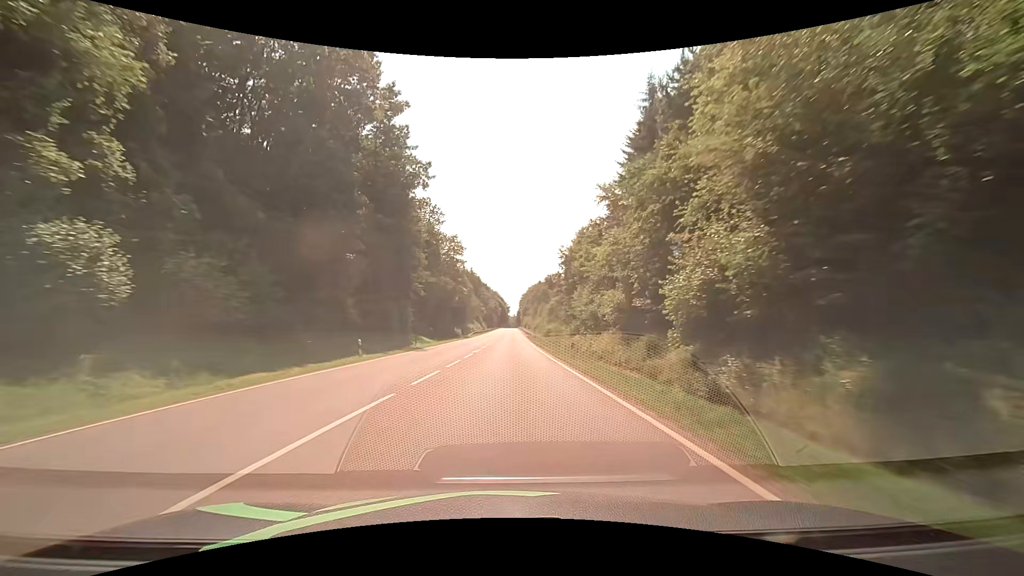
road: secondary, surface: asphalt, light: Day
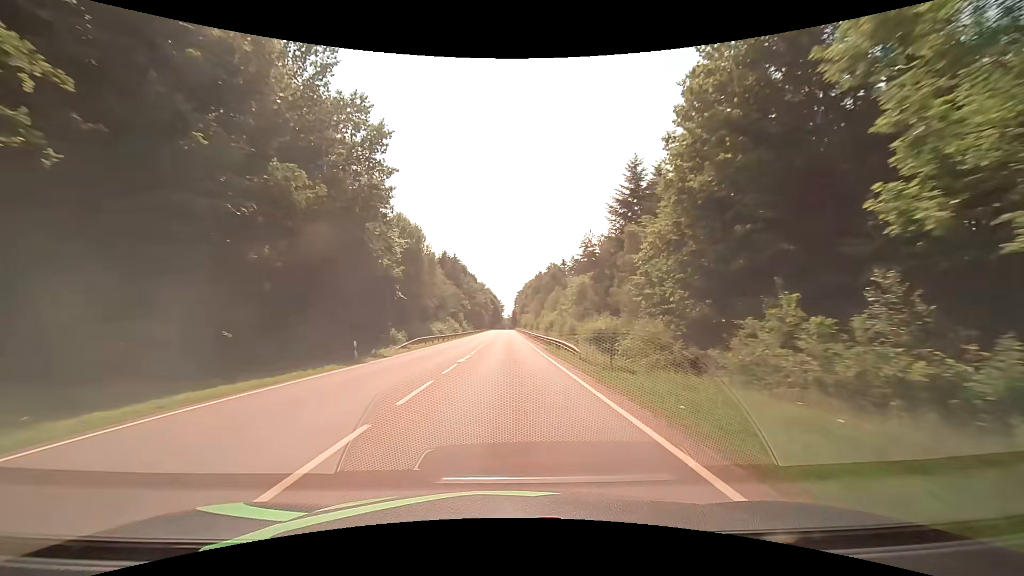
(+0.5, +51.5) m; +1°
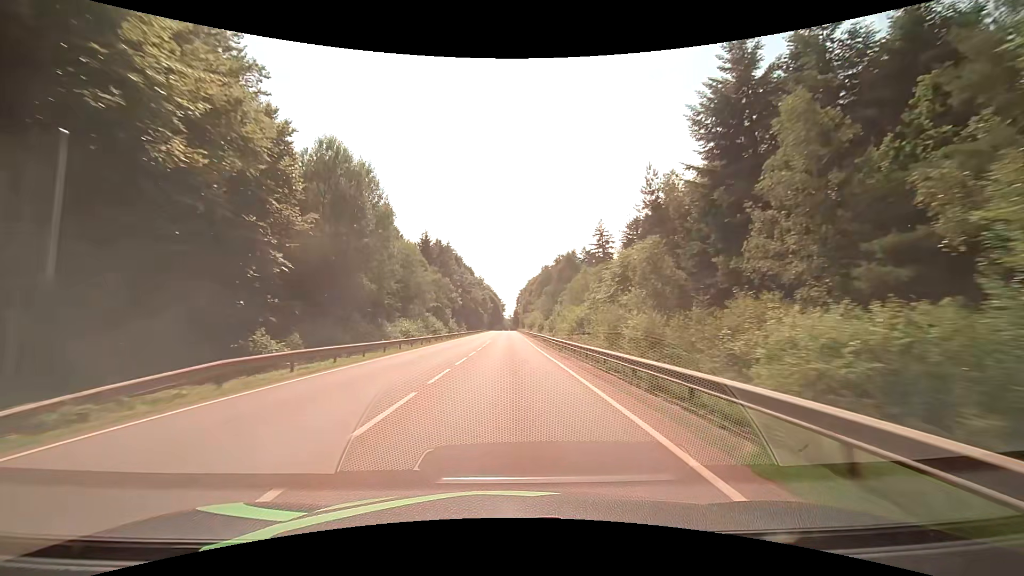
(0.0, +26.9) m; 0°
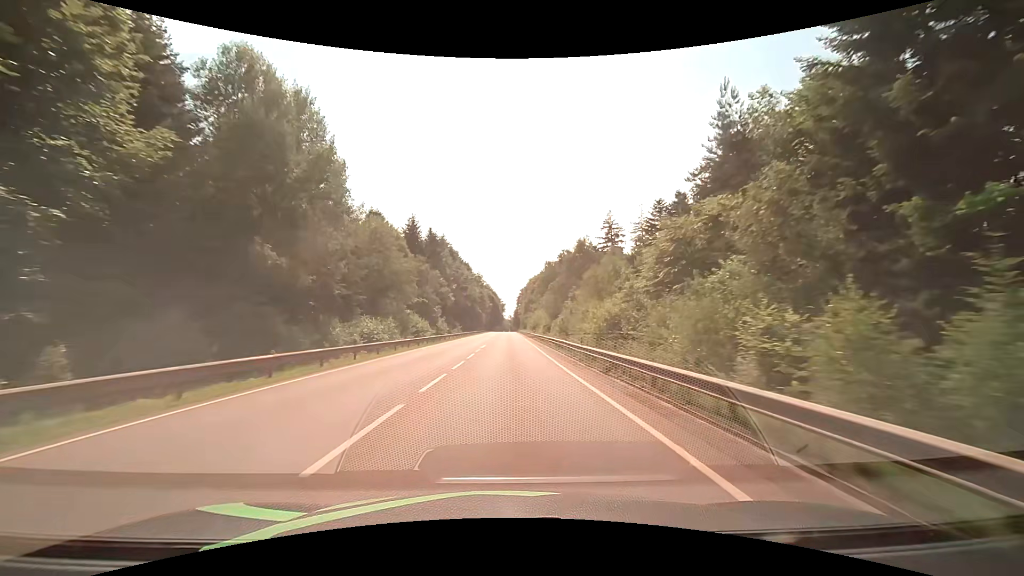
(-0.1, +13.6) m; 0°
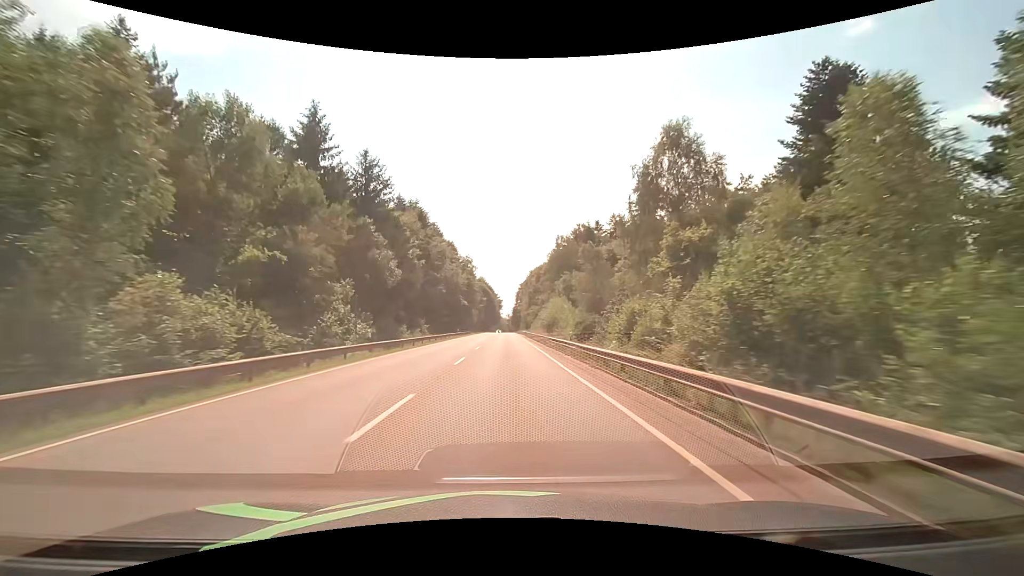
(+0.2, +41.2) m; +1°
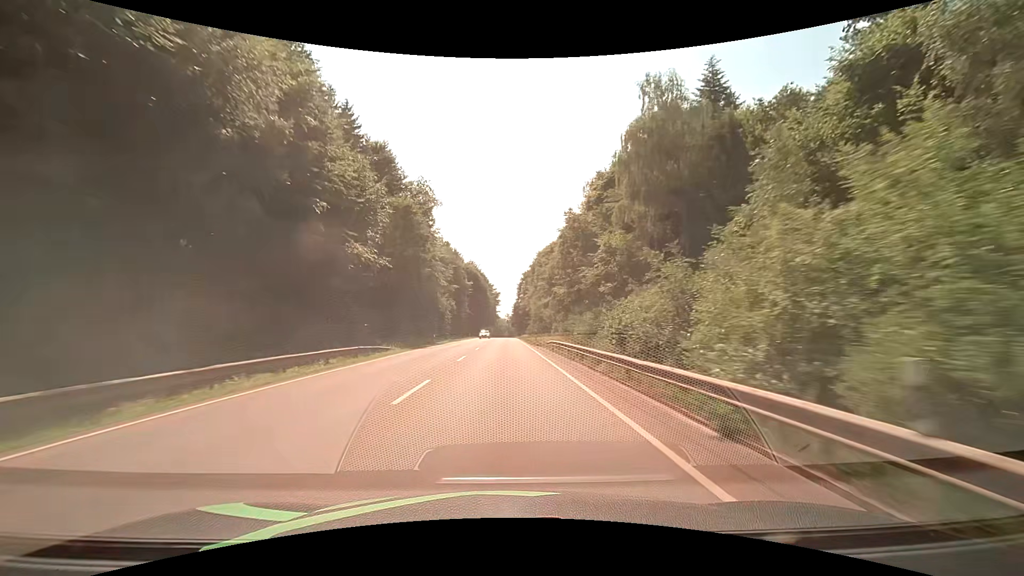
(-0.3, +69.7) m; 0°
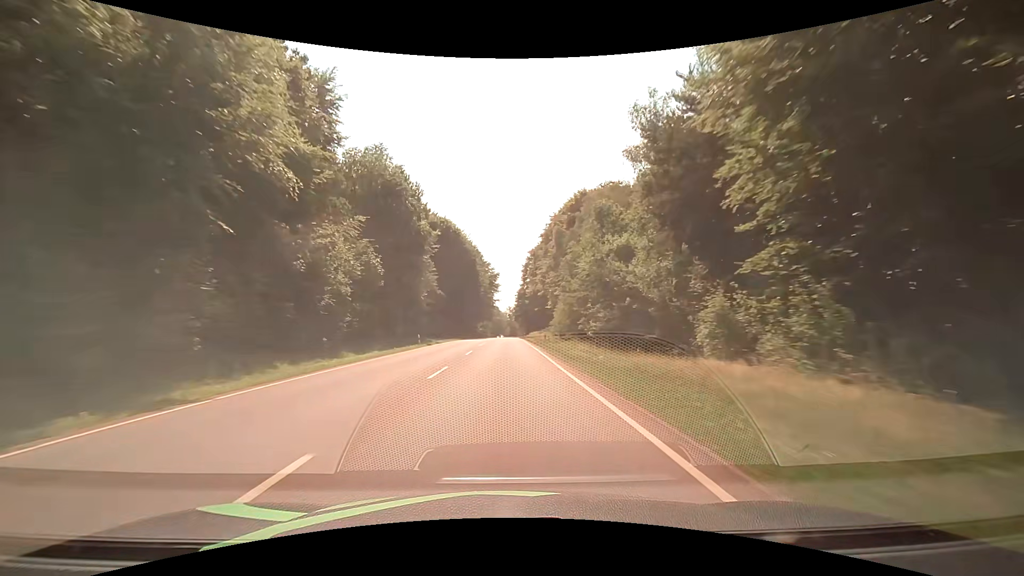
(-0.2, +56.1) m; 0°
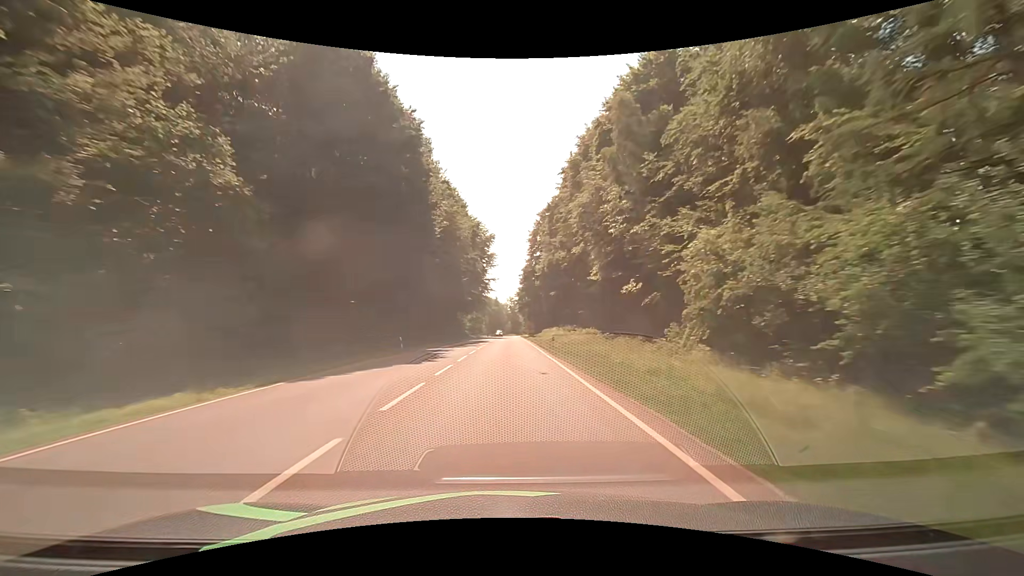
(+0.1, +53.2) m; 0°
(0, +10) (0, +20) (0, +30) (0, +40) (+1, +50) (+1, +60) (+1, +70) (+1, +80) (+1, +90) (+1, +100) m
